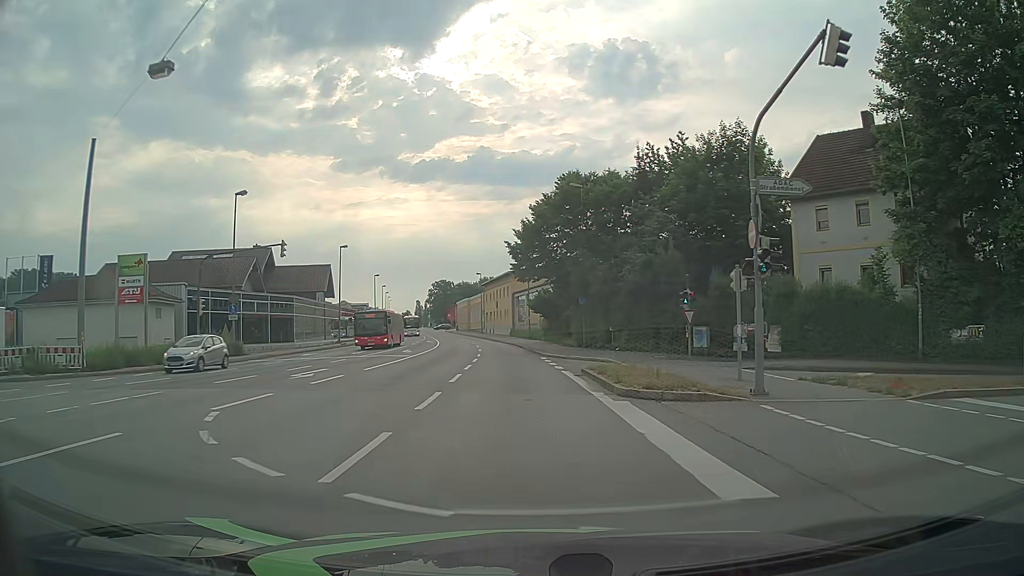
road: primary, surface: asphalt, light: Day
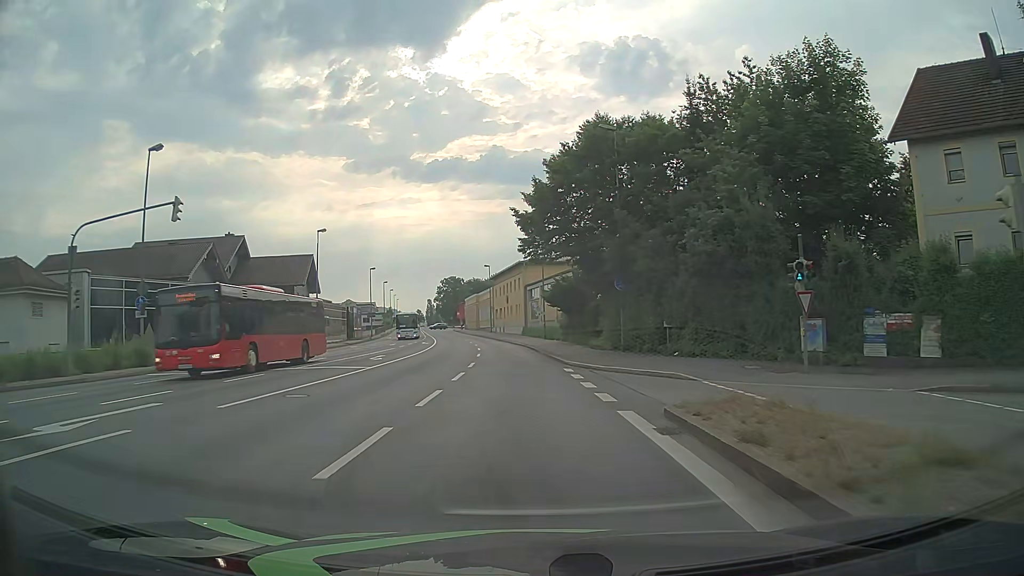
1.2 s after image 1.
(-0.1, +12.3) m; -1°
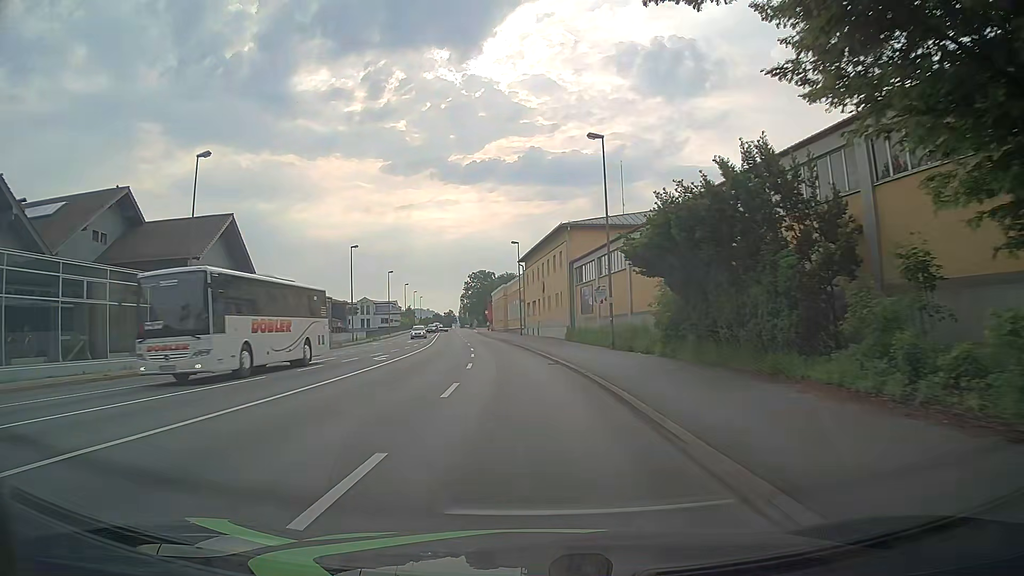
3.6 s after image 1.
(-0.9, +29.0) m; -4°
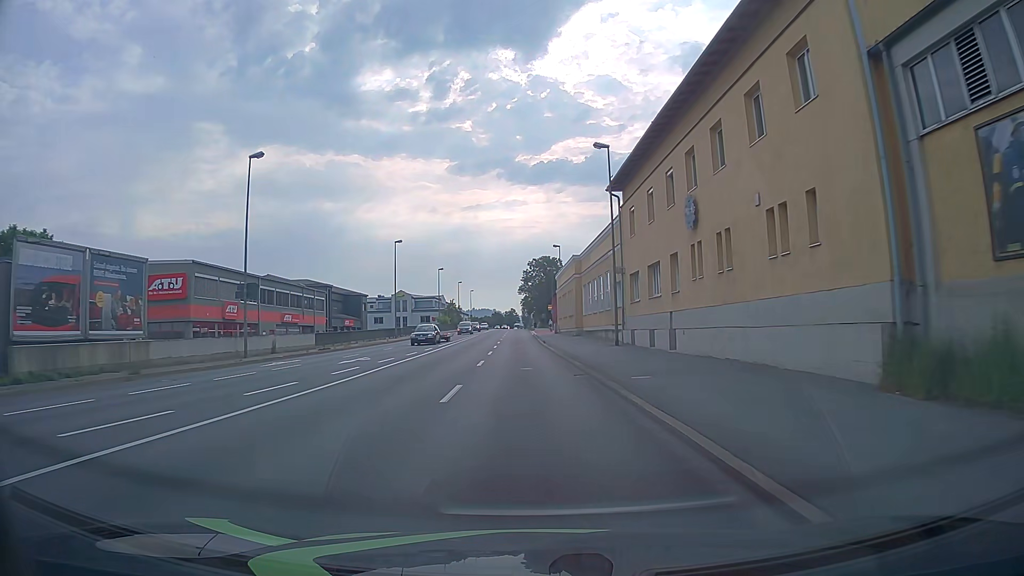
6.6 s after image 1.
(-1.9, +39.6) m; -6°
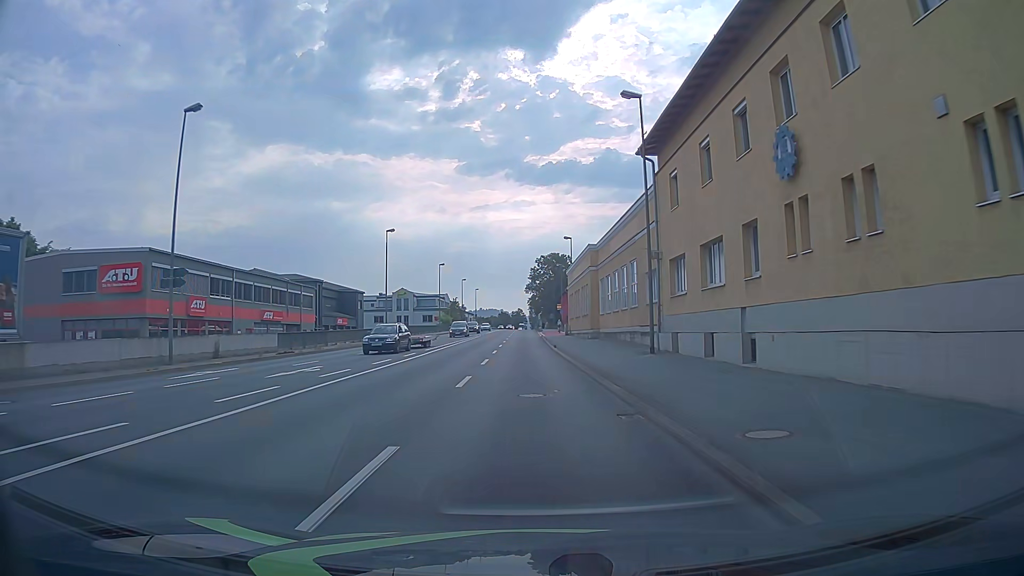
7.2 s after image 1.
(-0.1, +7.9) m; -2°
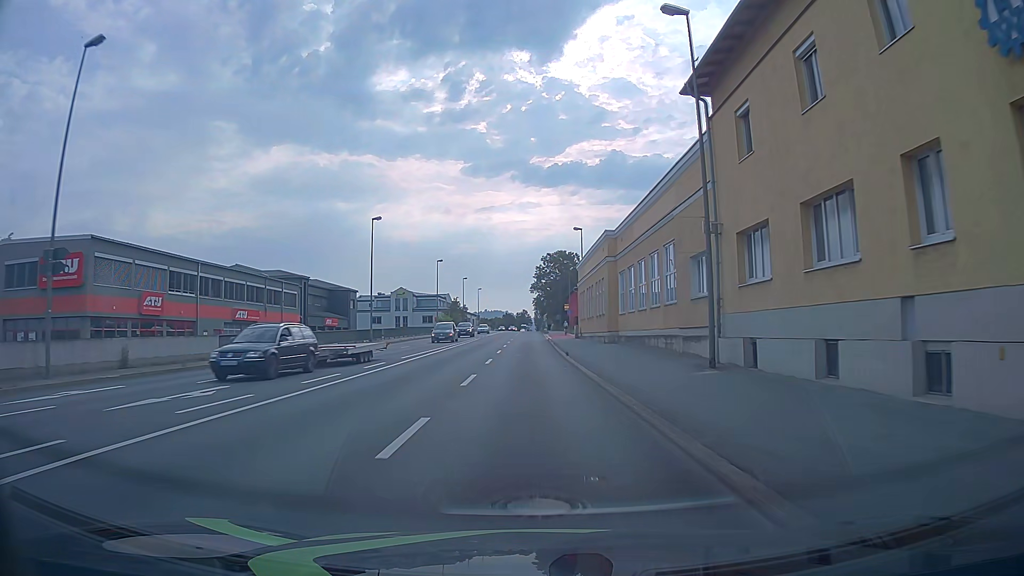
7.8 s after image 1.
(0.0, +7.8) m; 0°
